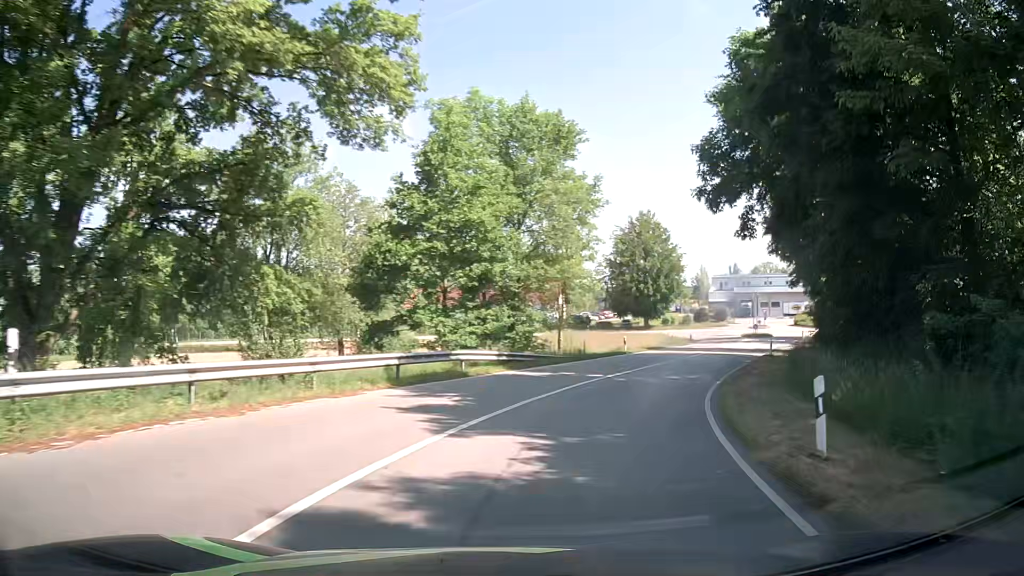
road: primary_link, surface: asphalt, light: Day
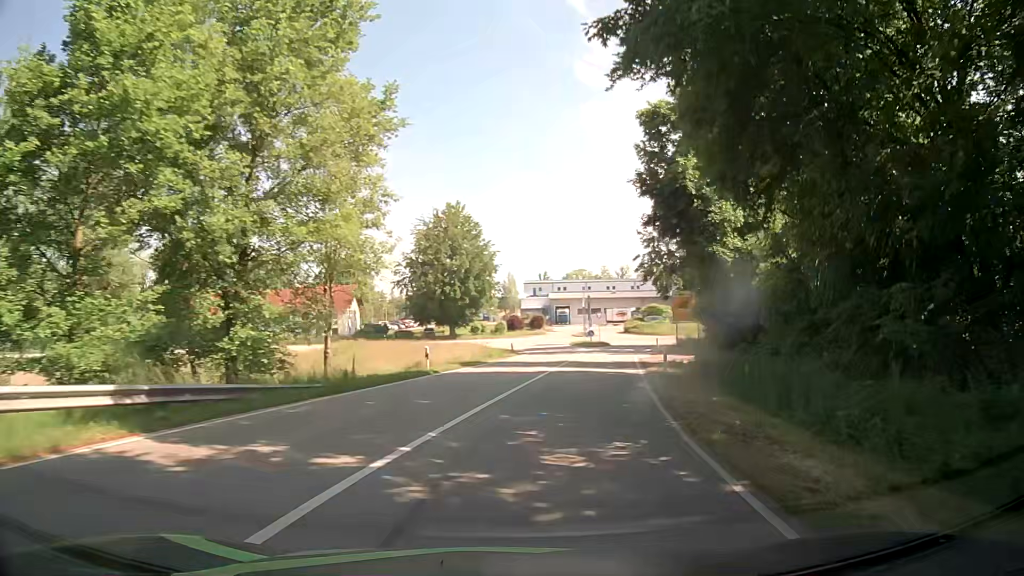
(+2.1, +14.7) m; +16°
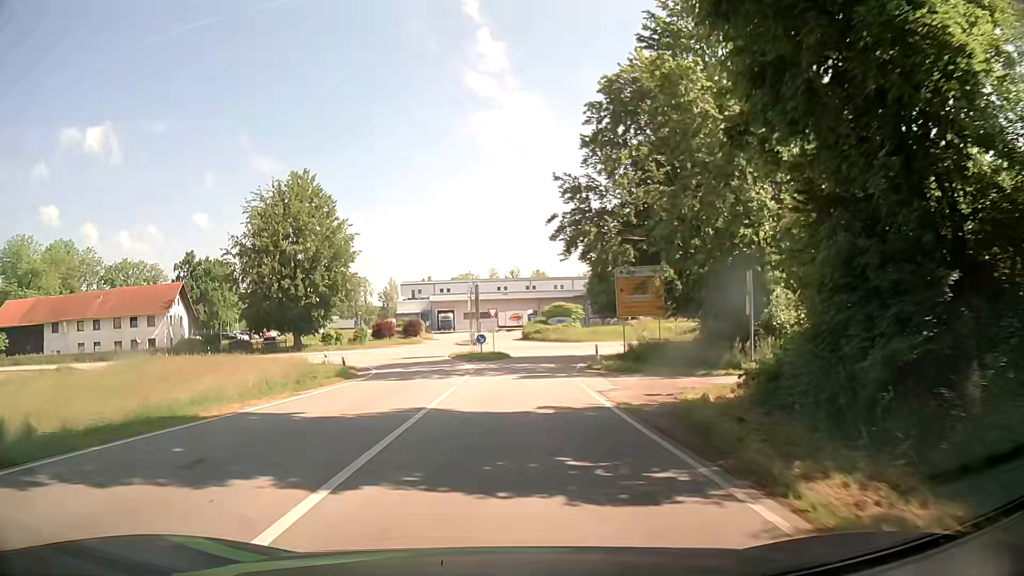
(+3.0, +23.5) m; +10°
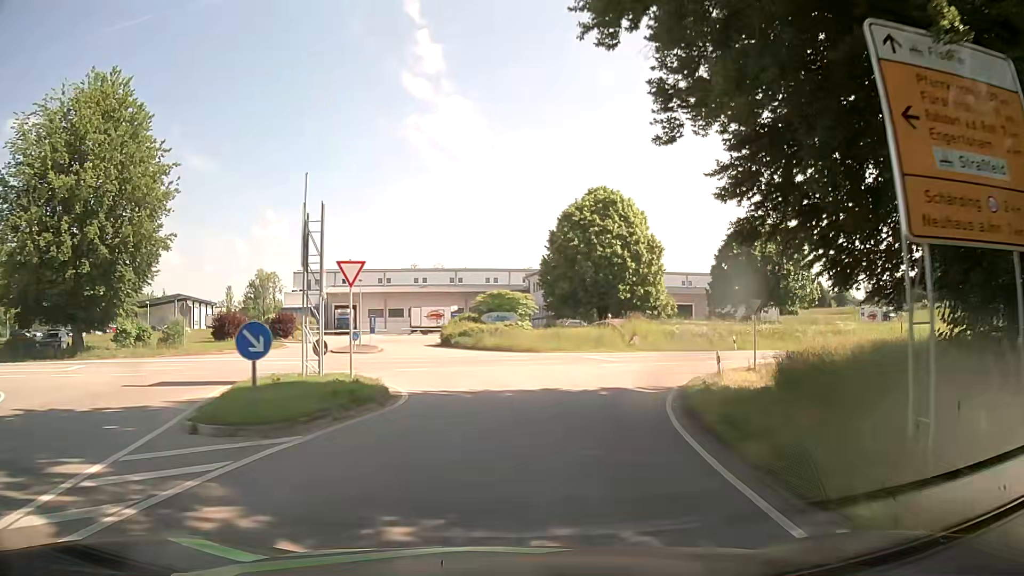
(+1.5, +29.9) m; +7°
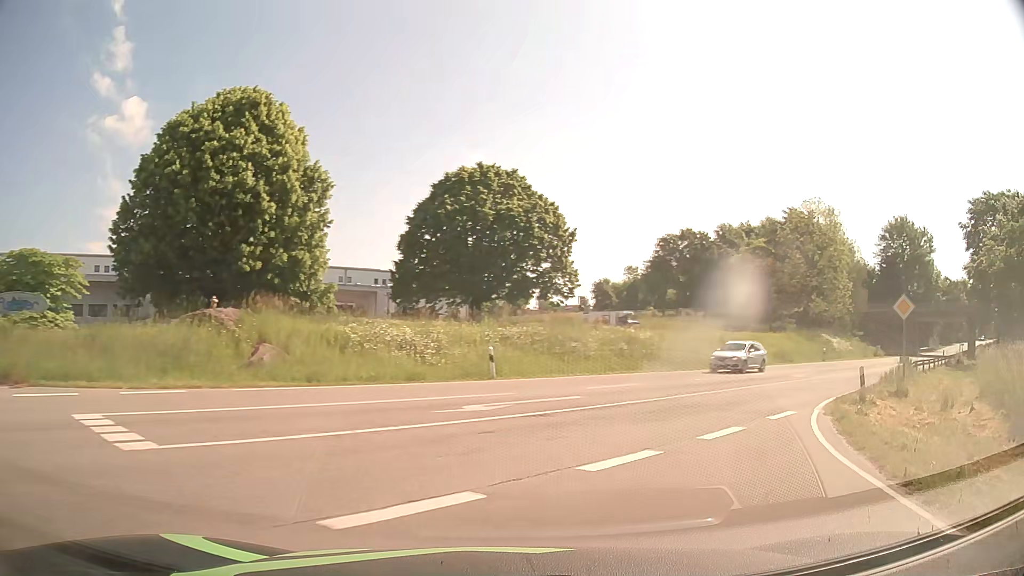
(+4.8, +27.3) m; +29°
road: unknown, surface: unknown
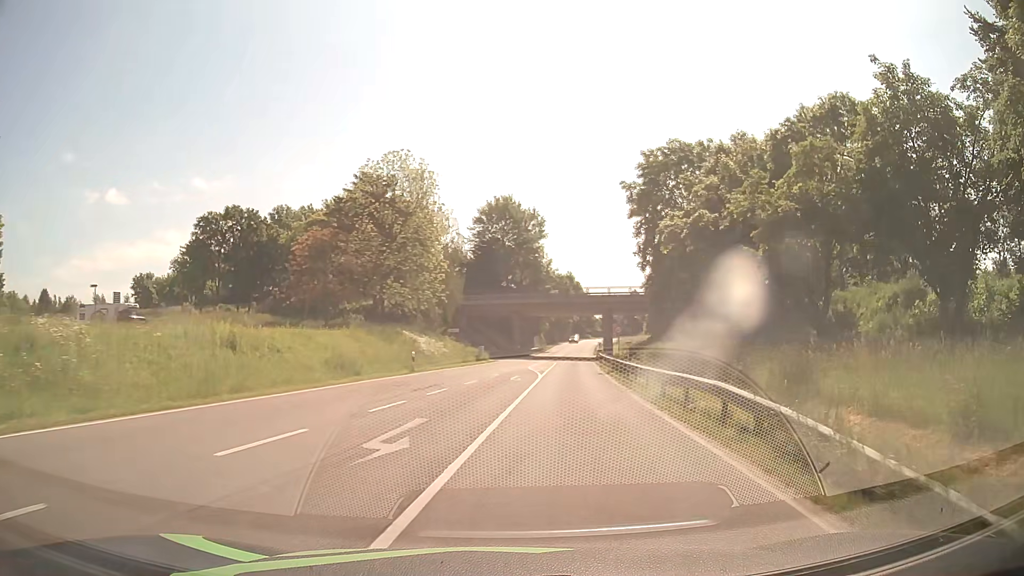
(+8.0, +19.9) m; +37°
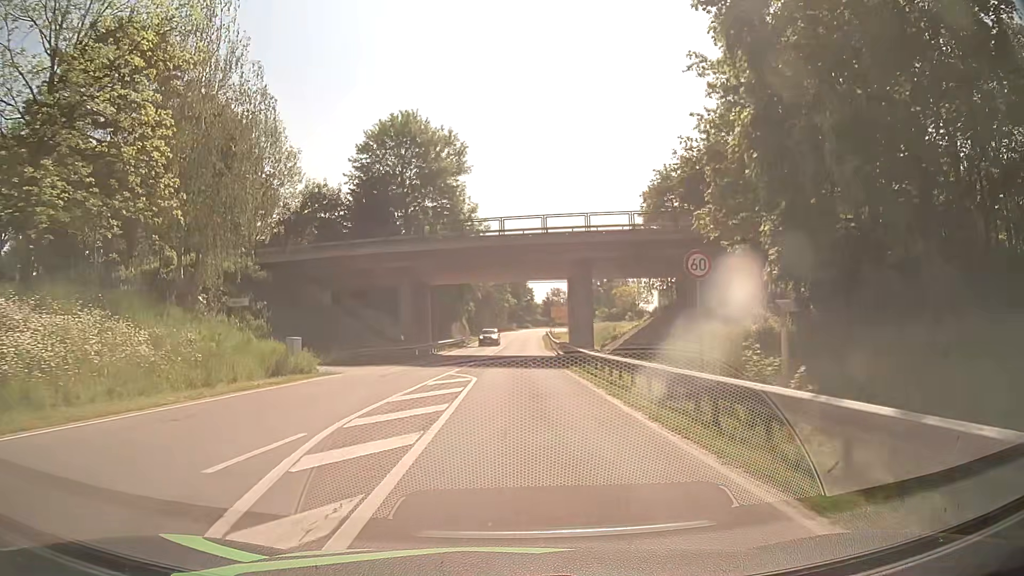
(+4.1, +36.9) m; +7°
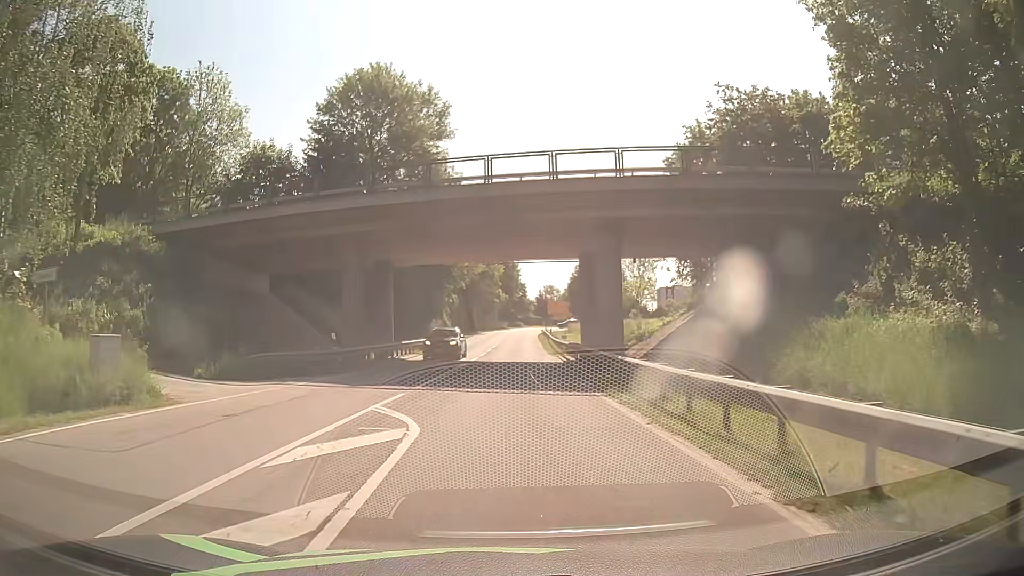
(+0.1, +12.0) m; +2°
